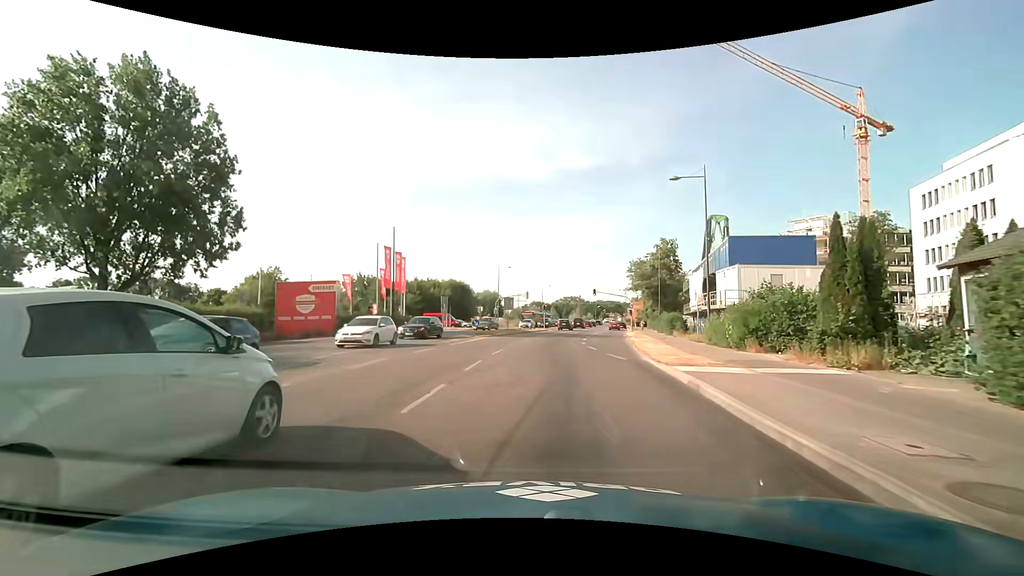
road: secondary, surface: asphalt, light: Day
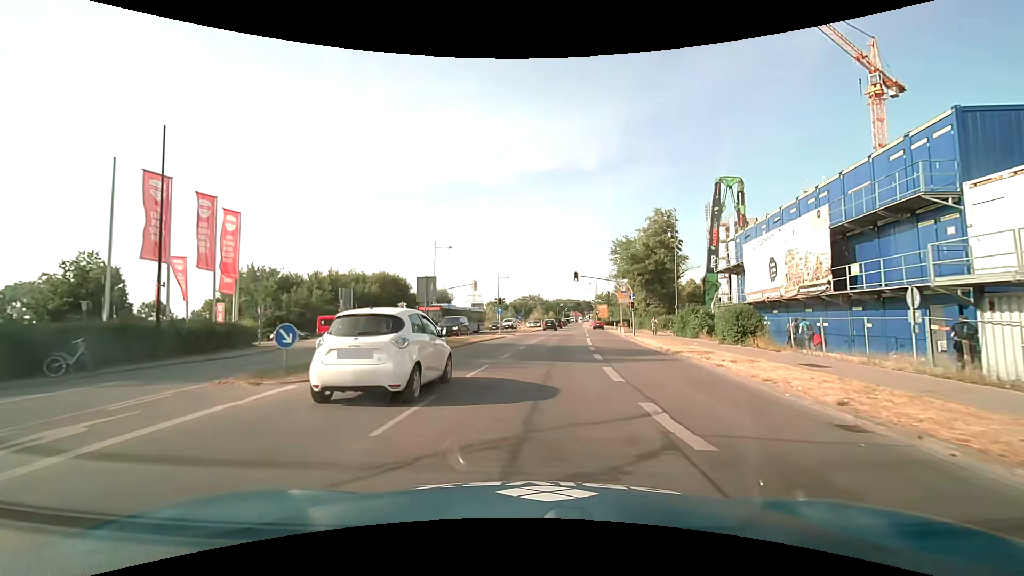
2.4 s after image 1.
(+1.1, +25.0) m; +6°
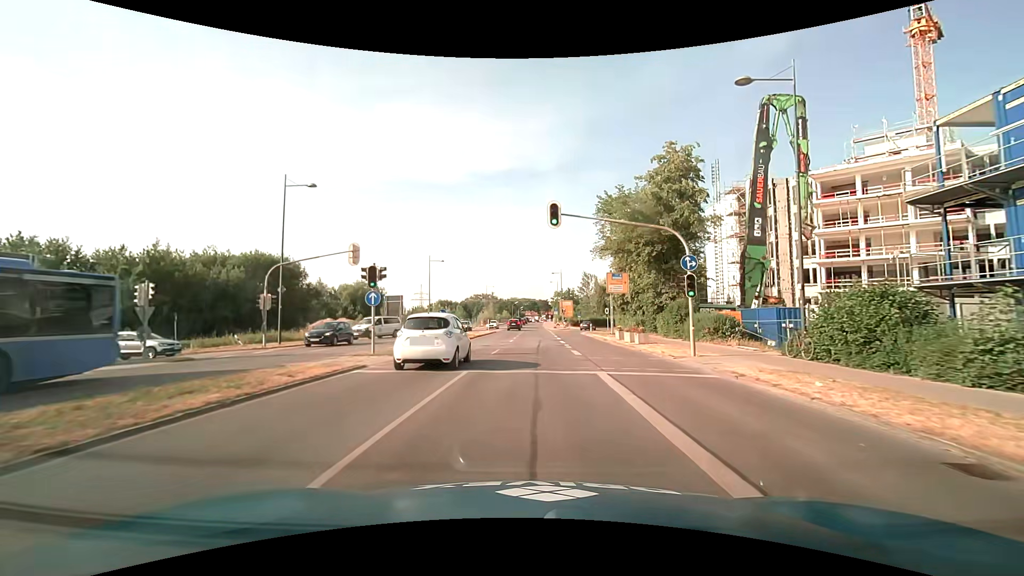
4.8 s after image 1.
(+1.4, +26.8) m; +5°
(0, +10) (0, +20) (0, +30) (0, +40) (0, +50) (-1, +60) (-1, +70) (-2, +80) (-2, +90) (-1, +100) m
